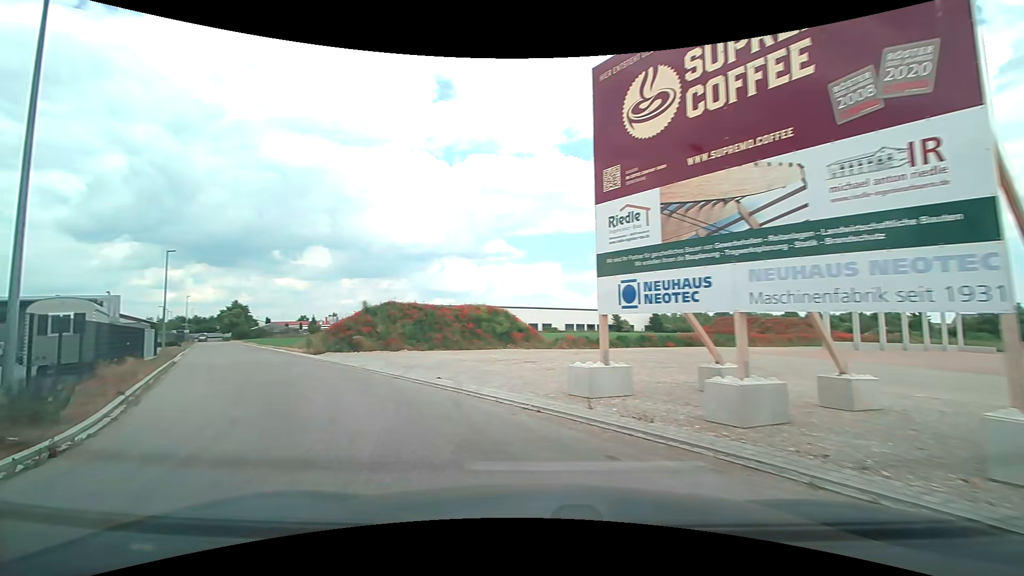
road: residential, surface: asphalt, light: Day
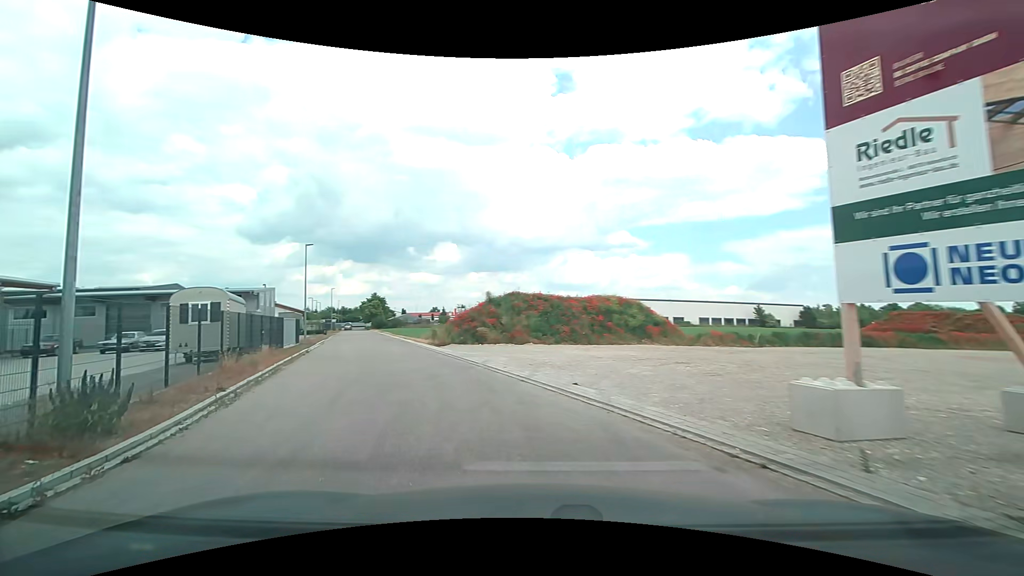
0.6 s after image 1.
(-0.4, +3.1) m; -15°
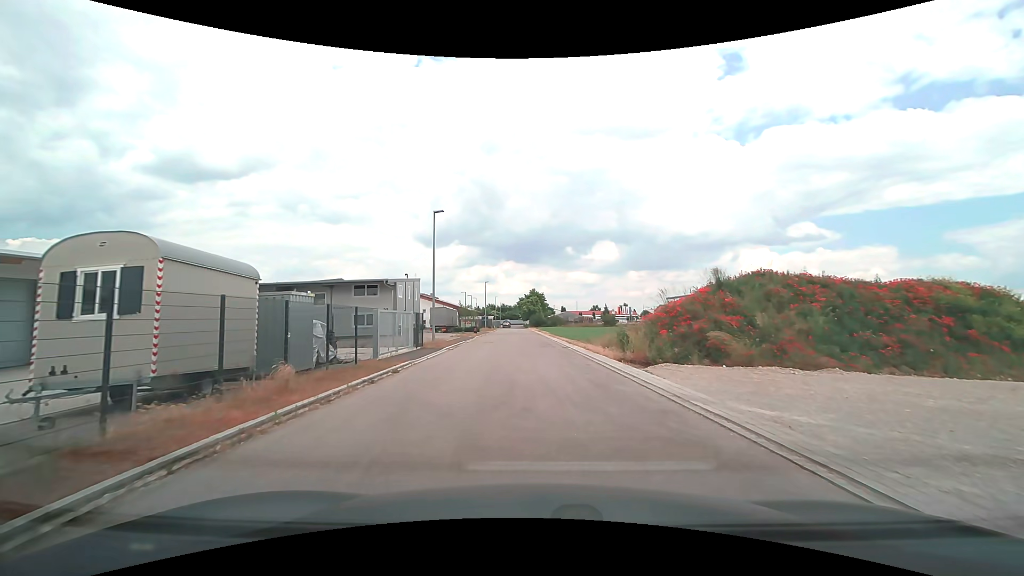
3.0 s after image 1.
(-3.5, +14.4) m; -17°
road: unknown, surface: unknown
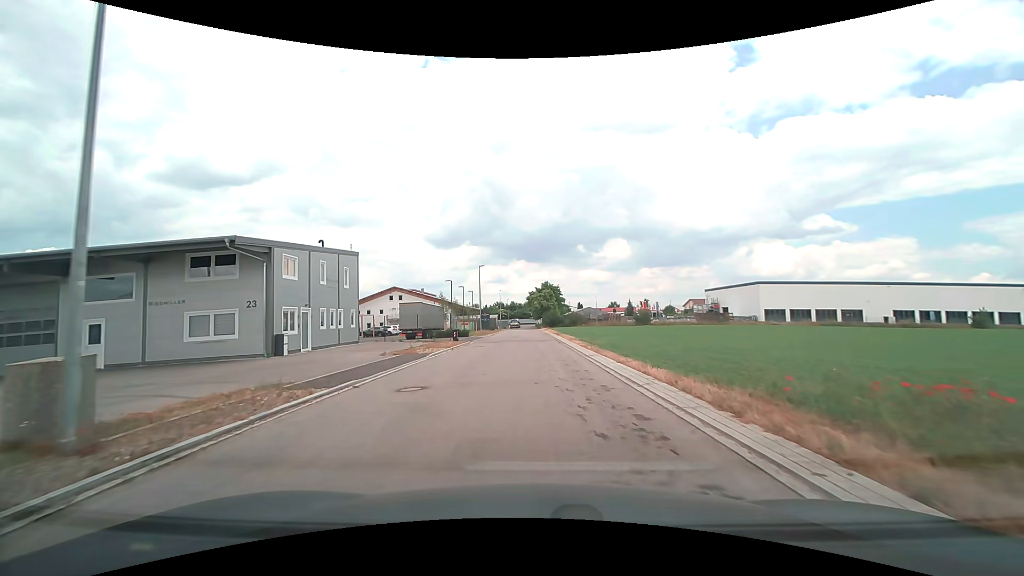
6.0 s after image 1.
(-0.3, +24.5) m; -2°
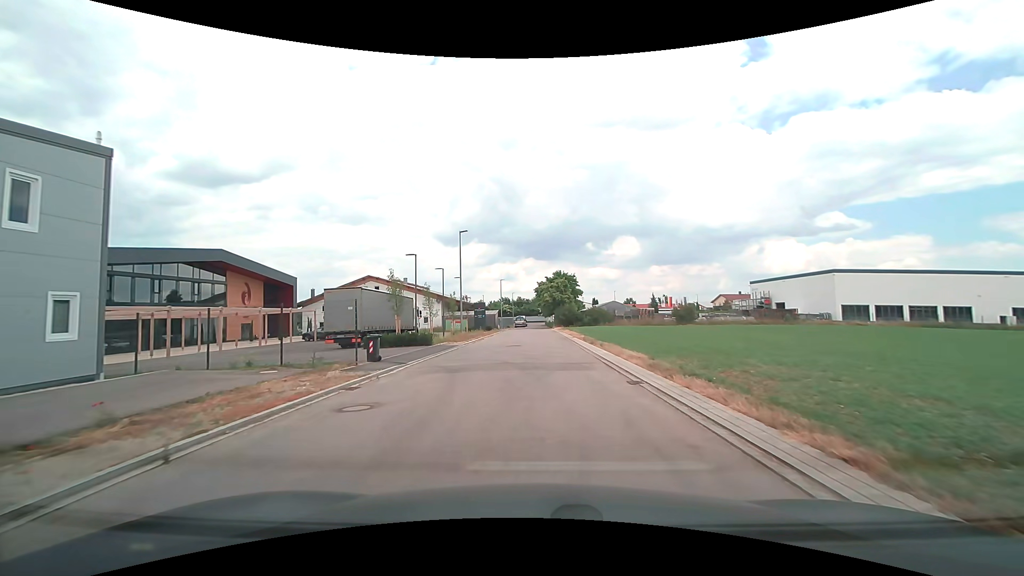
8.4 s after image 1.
(-0.2, +21.8) m; -1°
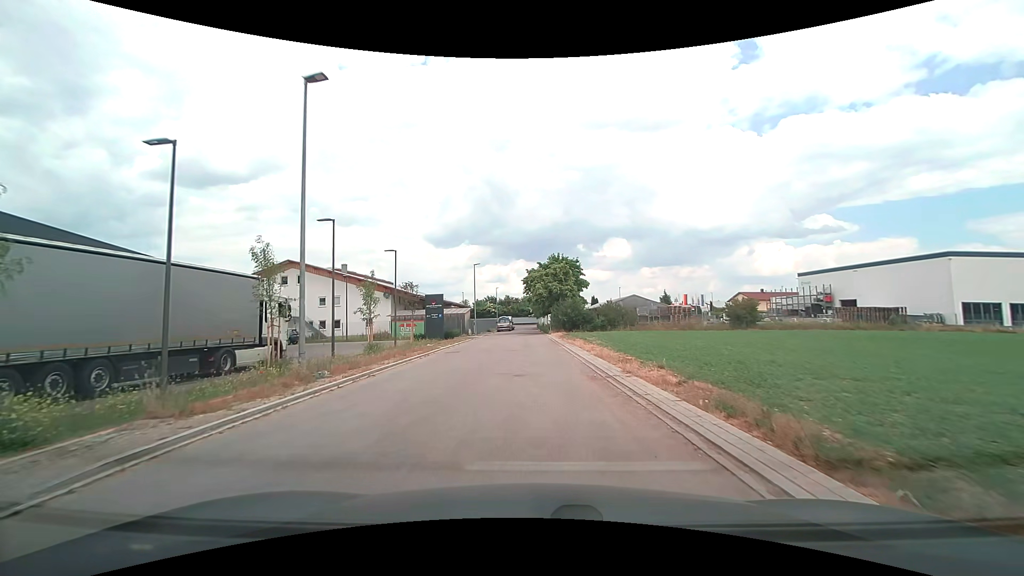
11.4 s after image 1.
(+0.3, +24.4) m; +1°
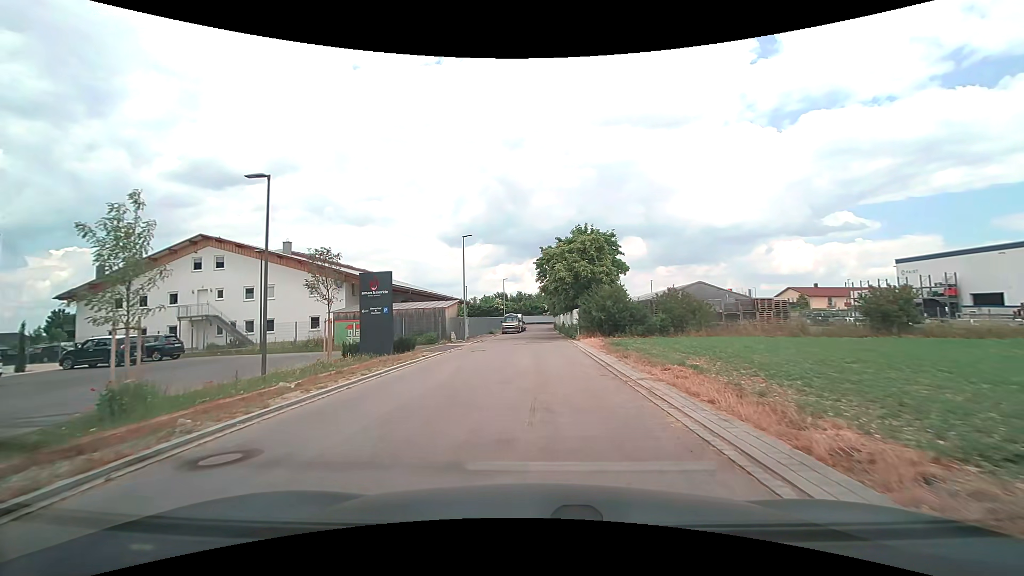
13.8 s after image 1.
(-0.3, +18.7) m; -2°
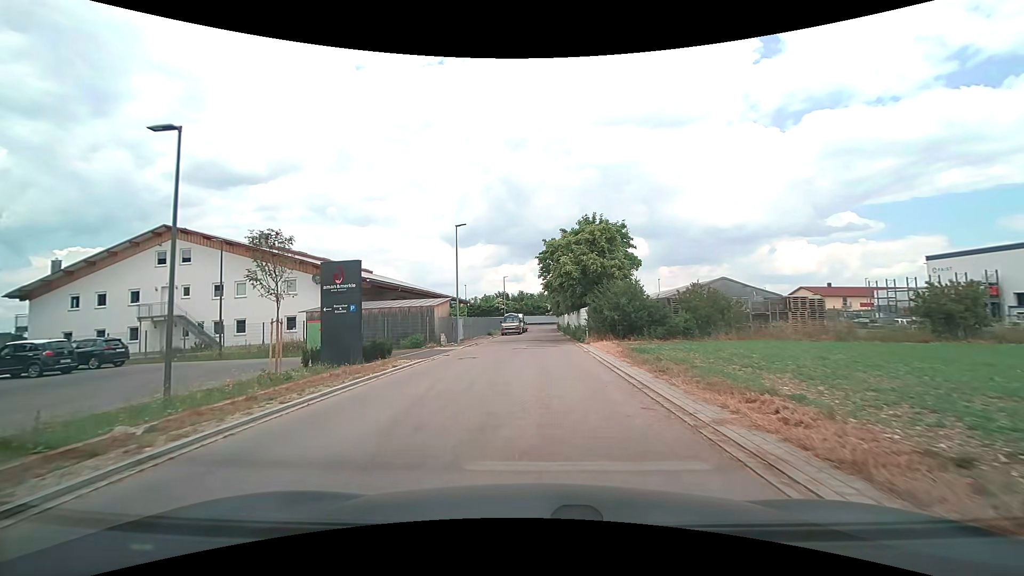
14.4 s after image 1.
(0.0, +4.5) m; -1°
(0, +10) (0, +20) (0, +30) (0, +40) (+1, +50) (+1, +60) (+1, +70) (+1, +80) (+3, +90) (+10, +97) m
